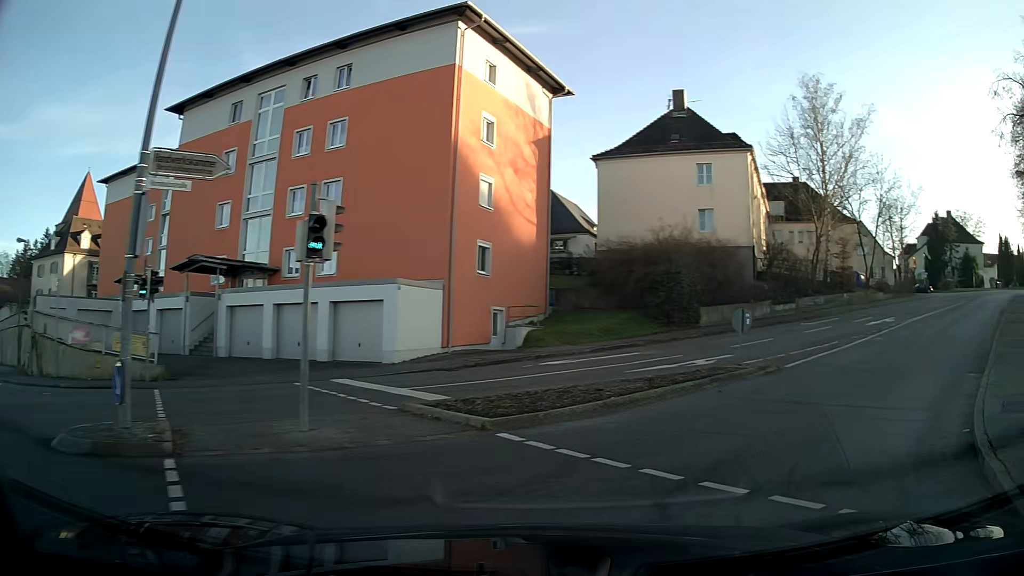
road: tertiary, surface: asphalt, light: Day
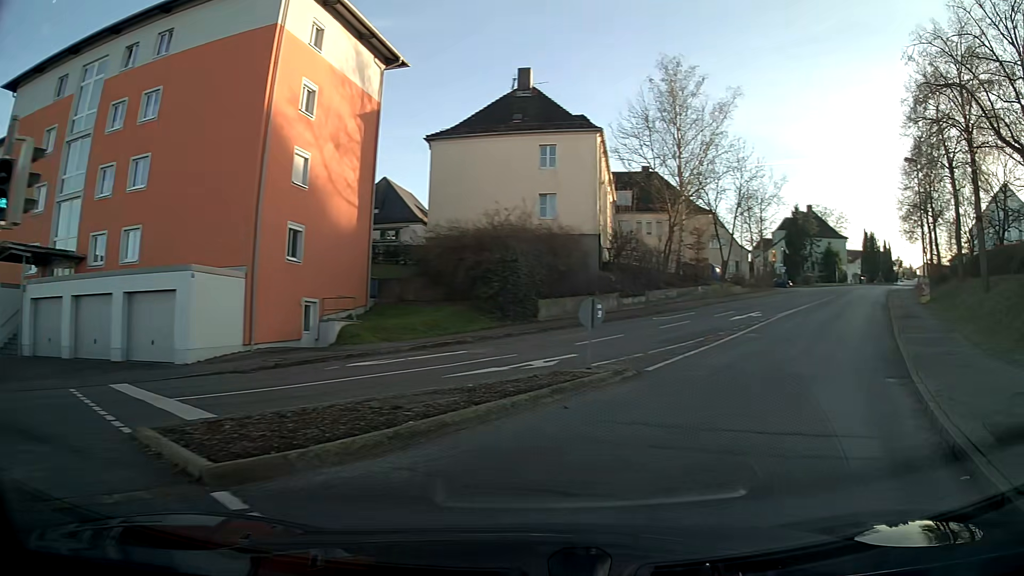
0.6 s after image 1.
(+0.4, +3.5) m; +13°
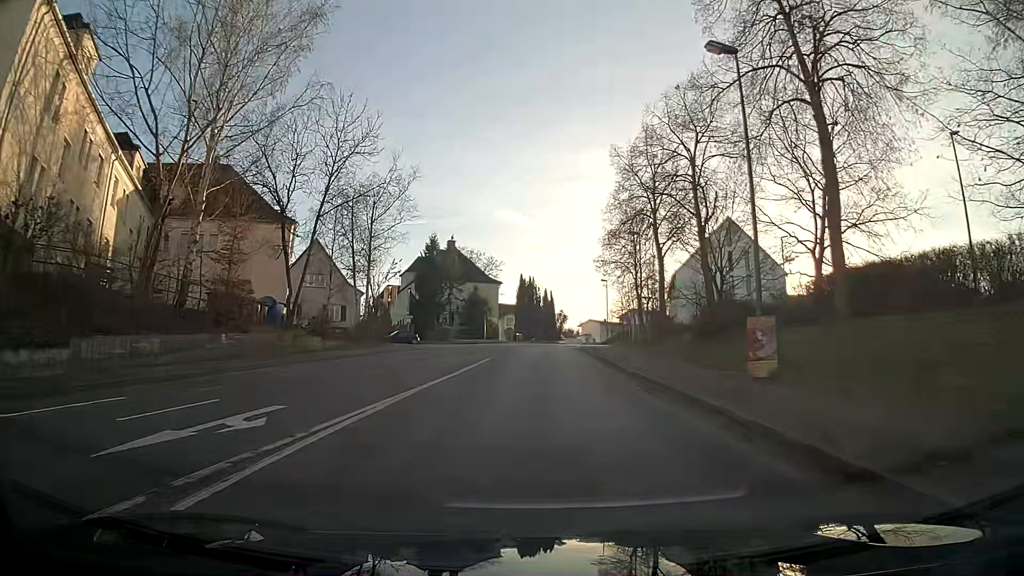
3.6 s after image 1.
(+7.7, +22.2) m; +27°
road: residential
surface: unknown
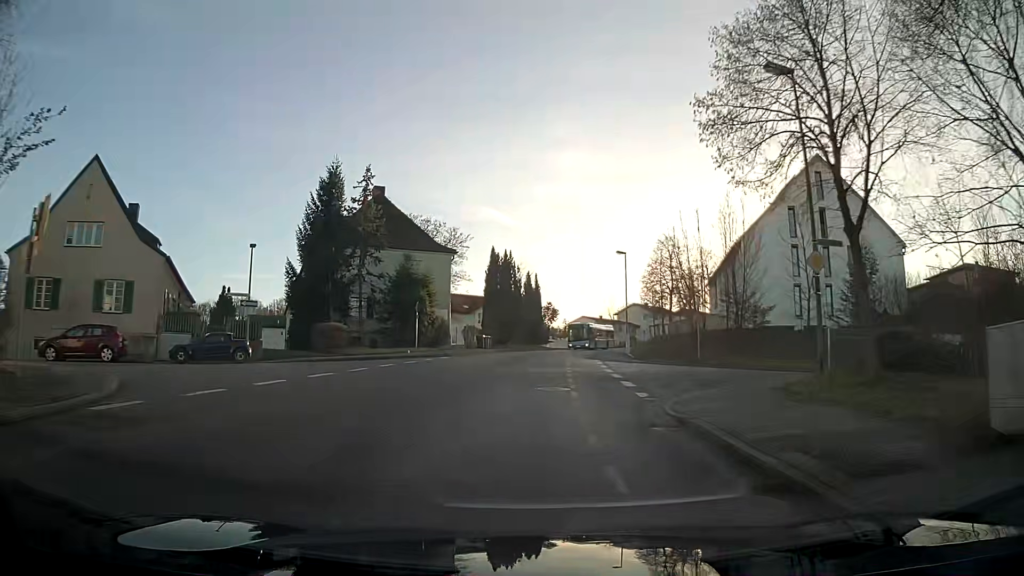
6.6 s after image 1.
(+0.4, +31.8) m; +2°
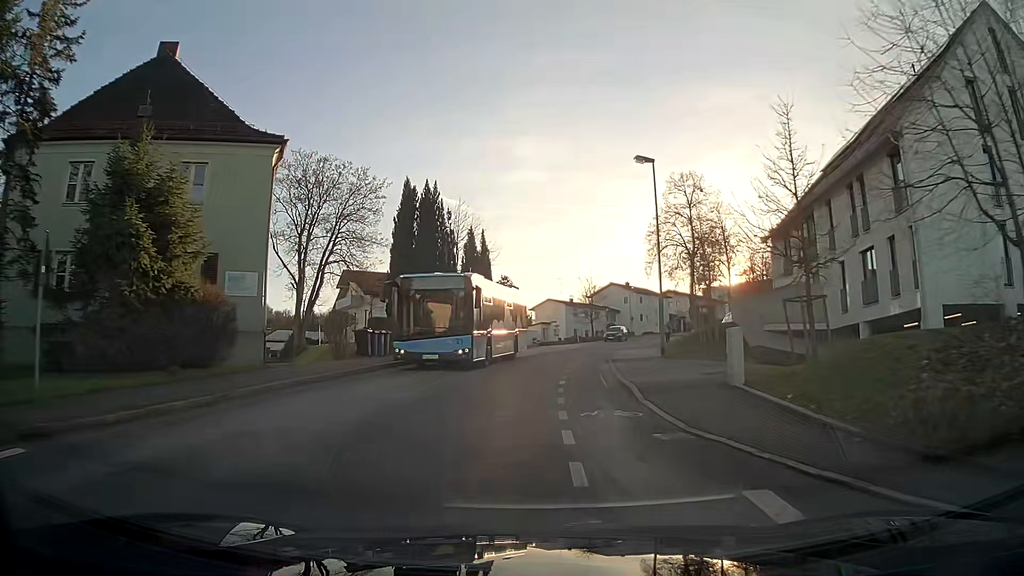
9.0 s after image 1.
(+0.8, +27.8) m; +4°
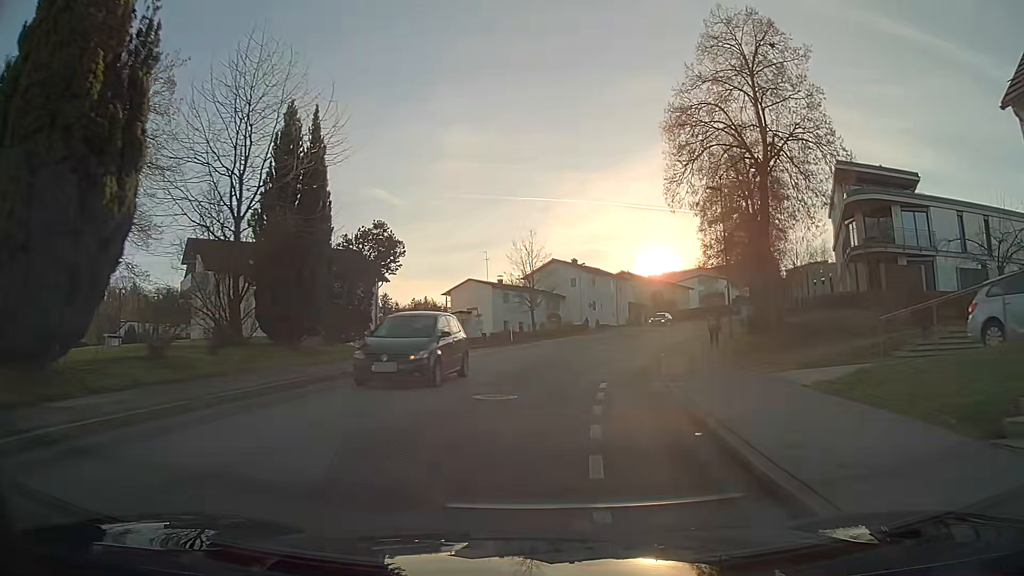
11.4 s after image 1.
(+1.3, +27.8) m; +7°
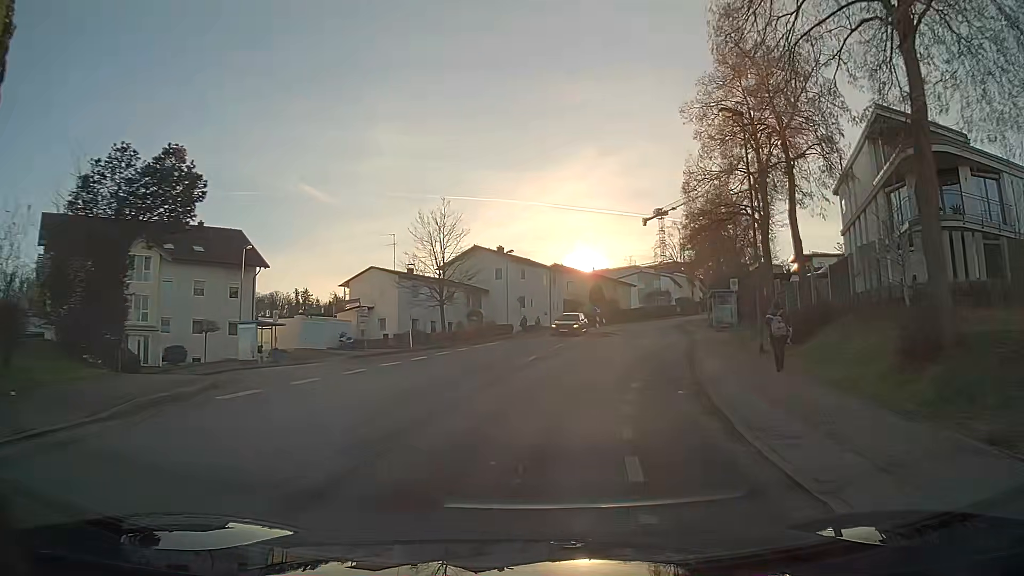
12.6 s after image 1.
(+0.7, +14.1) m; +6°
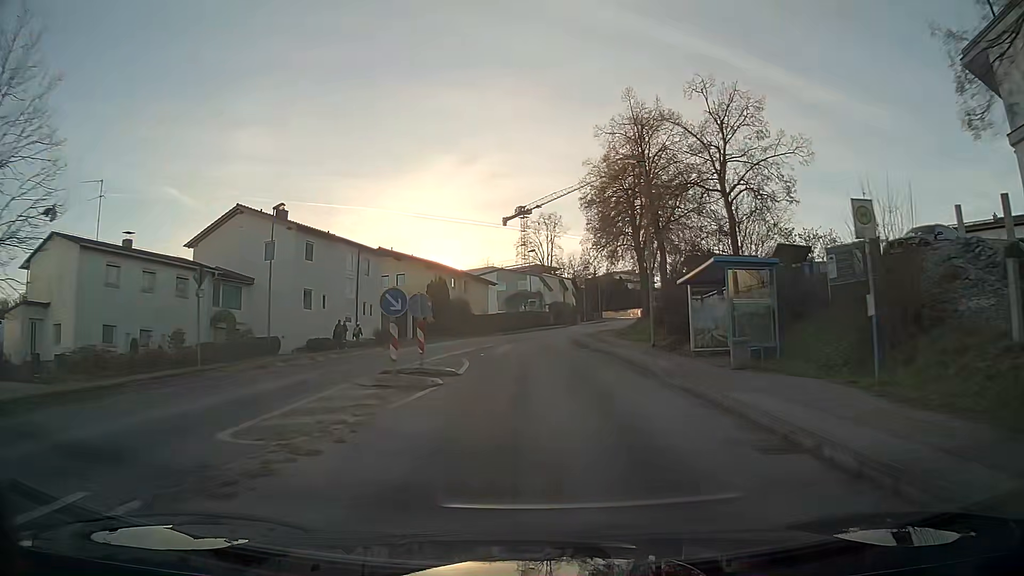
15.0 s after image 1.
(+3.5, +28.8) m; +11°
(0, +10) (0, +20) (0, +30) (+1, +40) (+3, +50) (+5, +60) (+8, +69) (+10, +79) (+13, +89) (+15, +98) m
